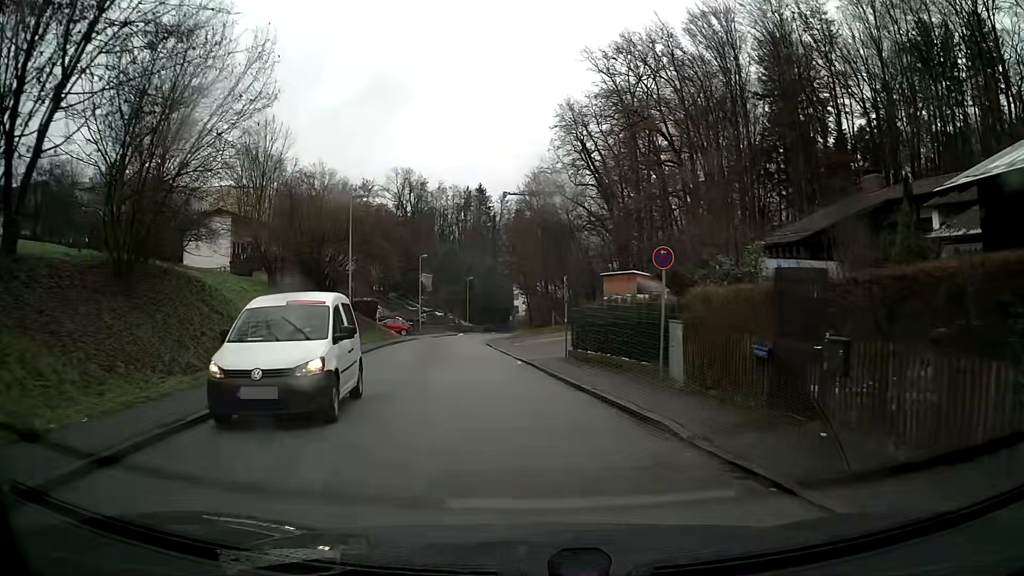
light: Day
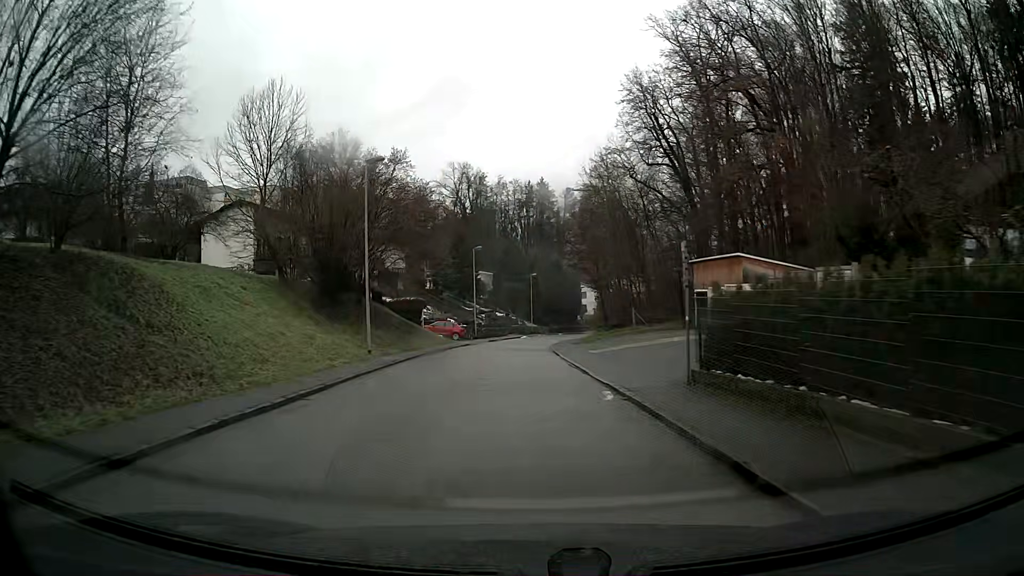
(-0.4, +9.4) m; -5°
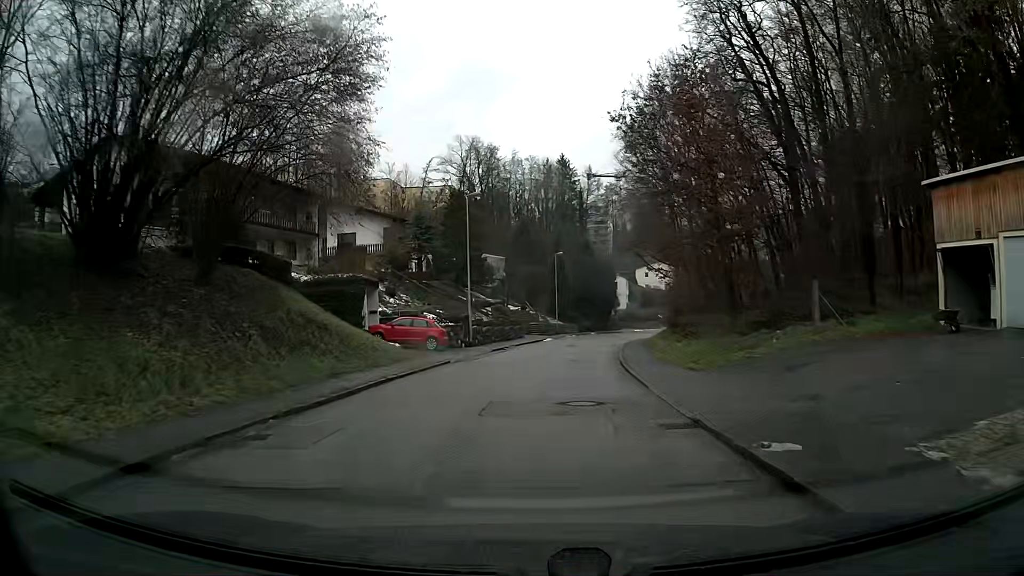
(-0.6, +24.3) m; 0°
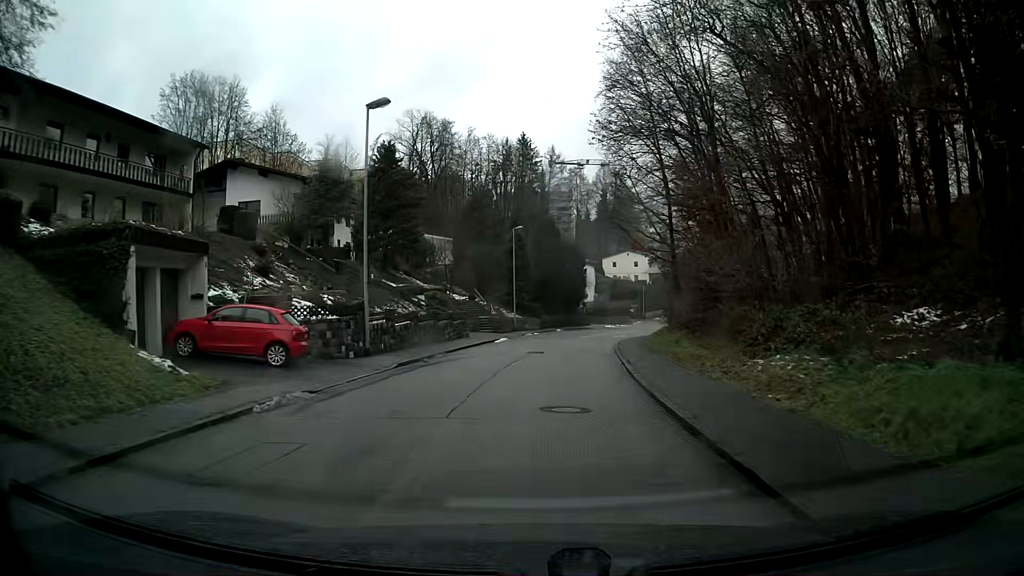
(+0.5, +14.9) m; +3°
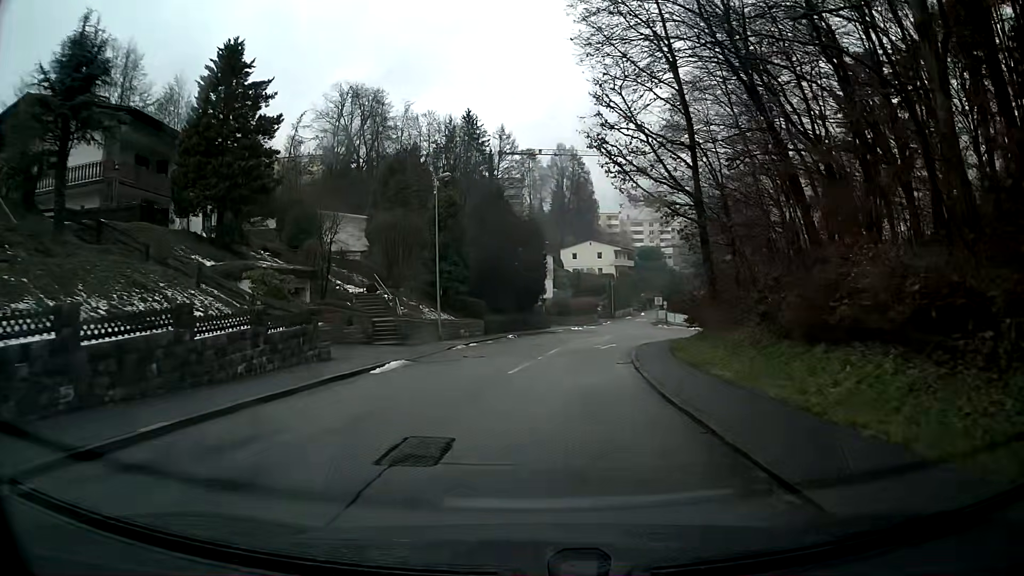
(+0.7, +19.9) m; +4°
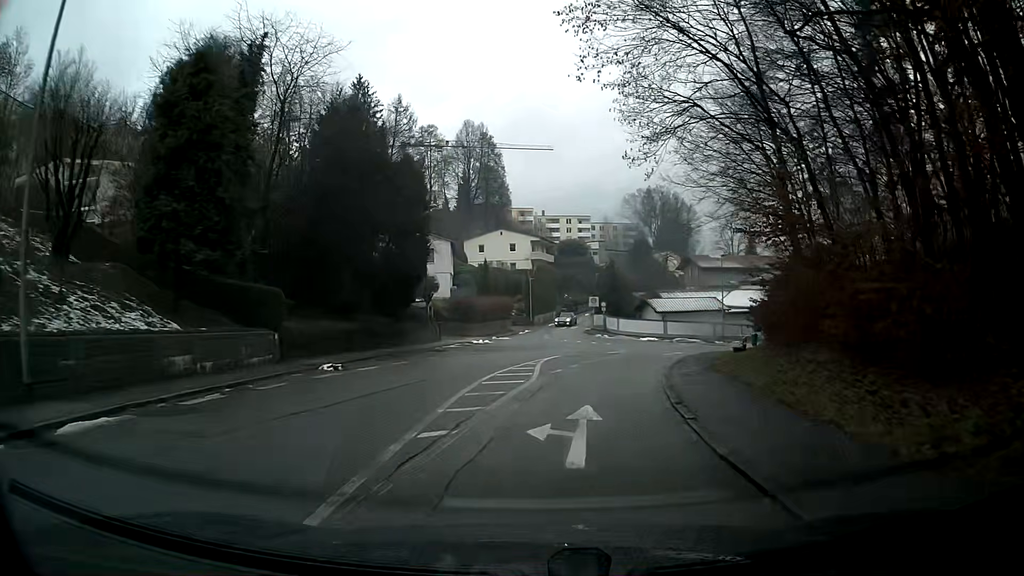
(+1.6, +24.2) m; +8°
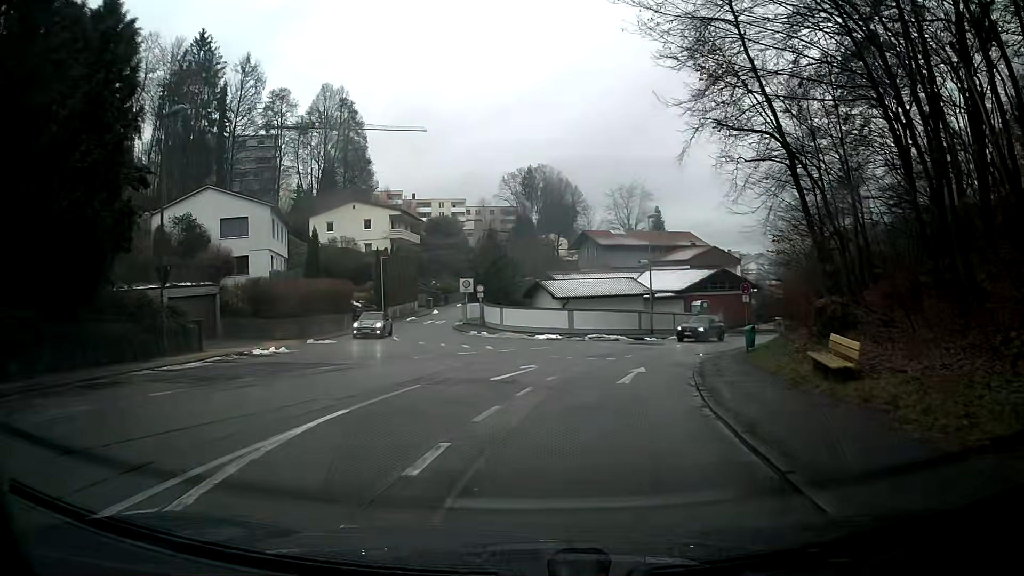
(+1.6, +19.3) m; +10°
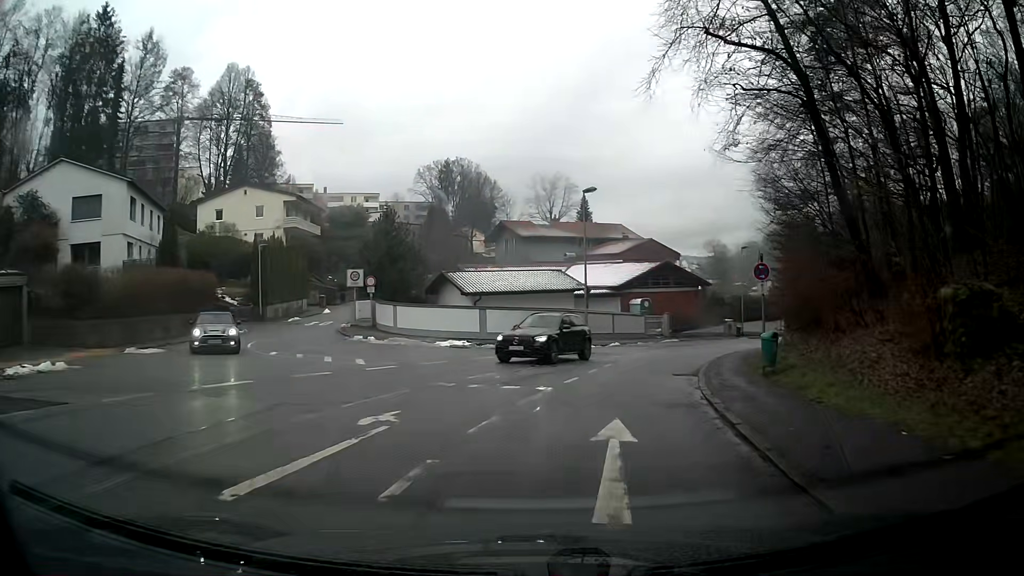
(+0.5, +9.8) m; +6°
(+1, +10) (+3, +20) (+7, +29) (+11, +38) (+17, +46) (+23, +54) (+30, +61) (+37, +68) (+44, +75) (+51, +82) m
